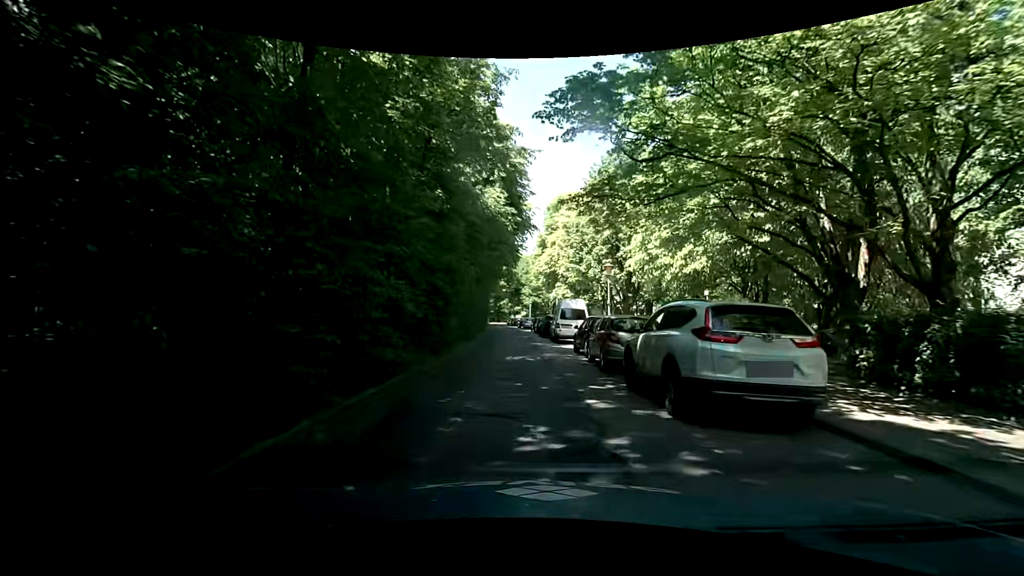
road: residential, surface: asphalt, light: Day
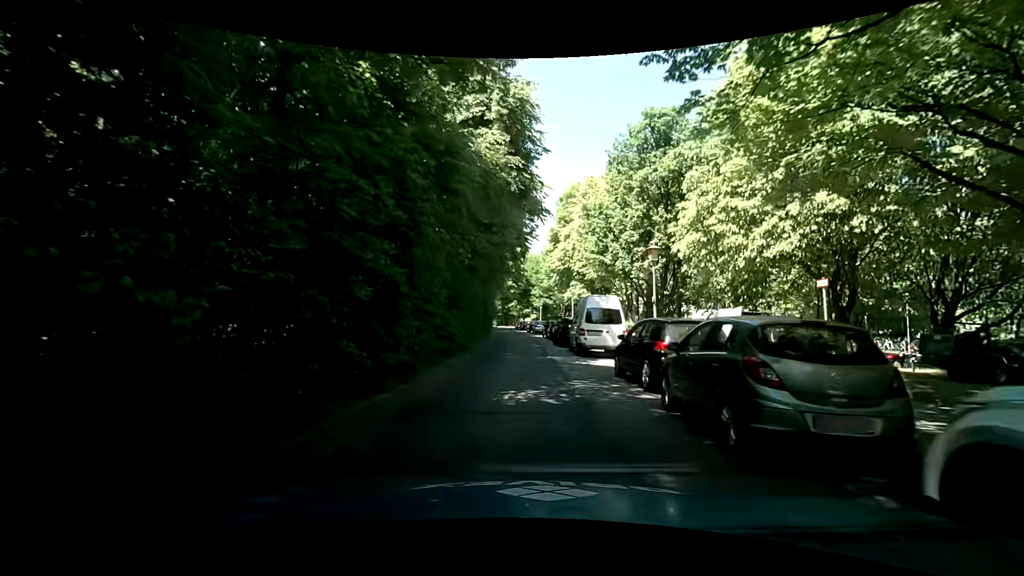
(-0.1, +7.6) m; -1°
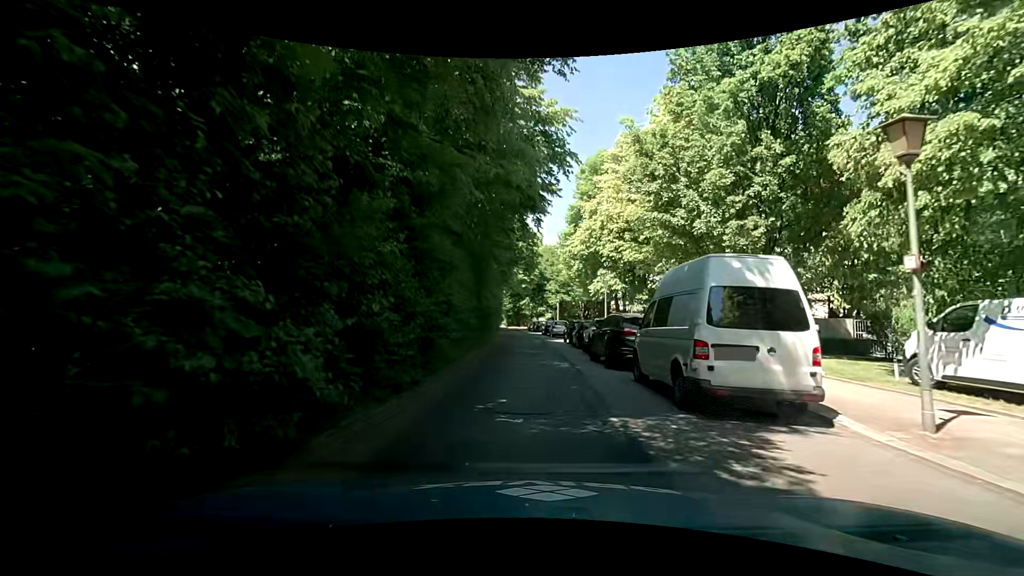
(0.0, +12.2) m; -1°
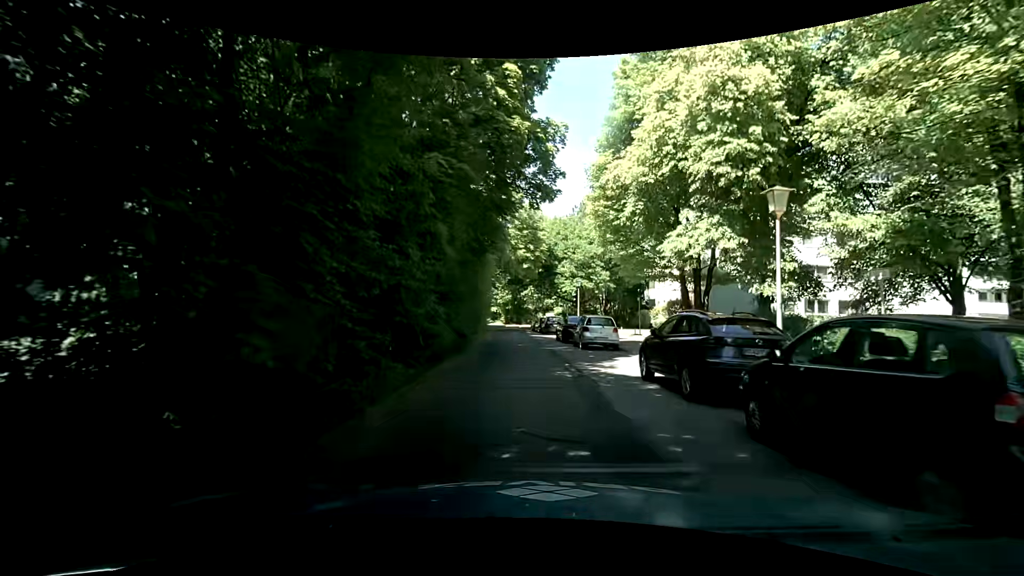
(0.0, +21.9) m; 0°
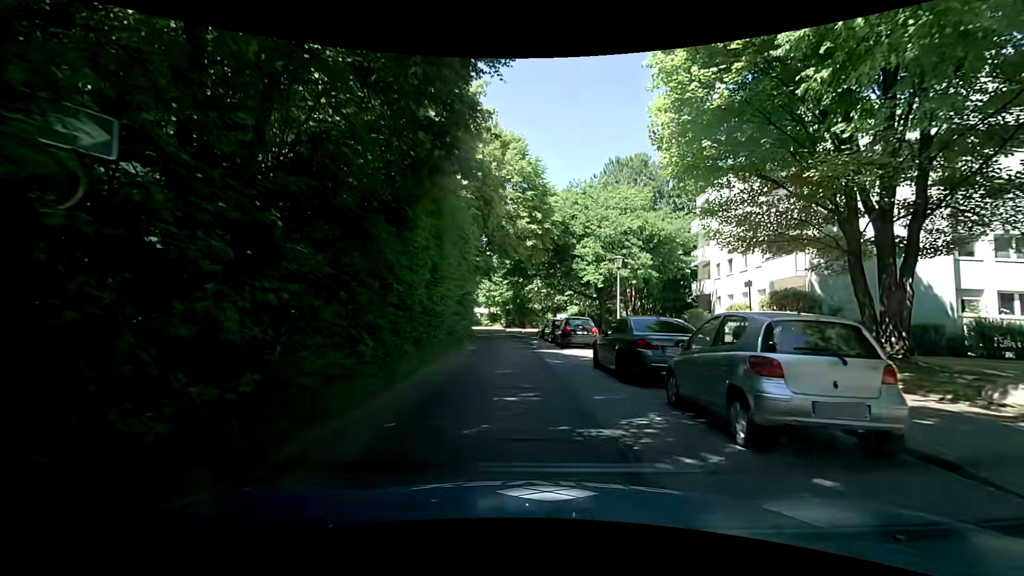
(+0.1, +15.9) m; -2°
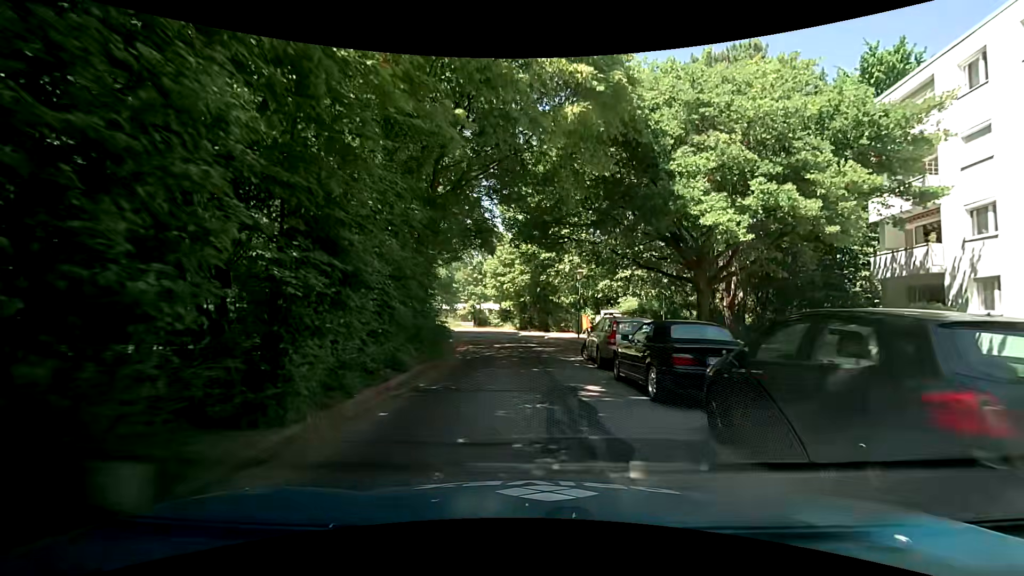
(+0.4, +20.8) m; 0°
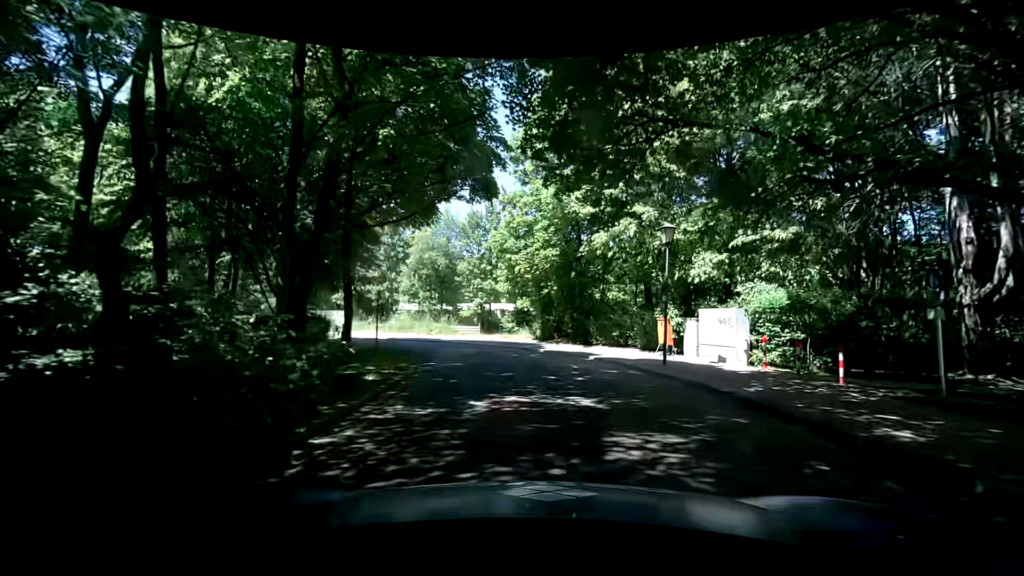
(-0.5, +15.9) m; -3°
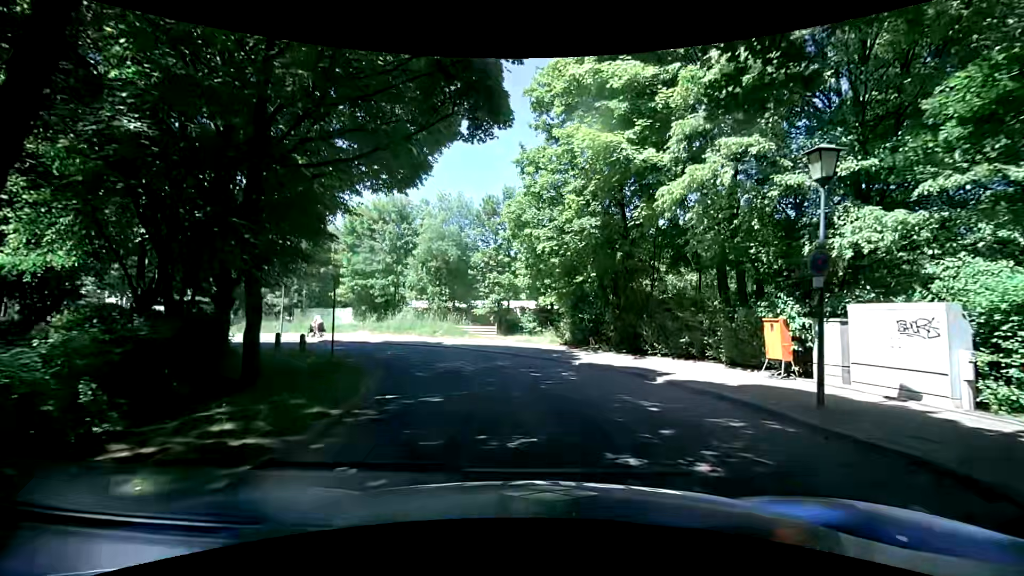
(-0.2, +6.8) m; -5°
